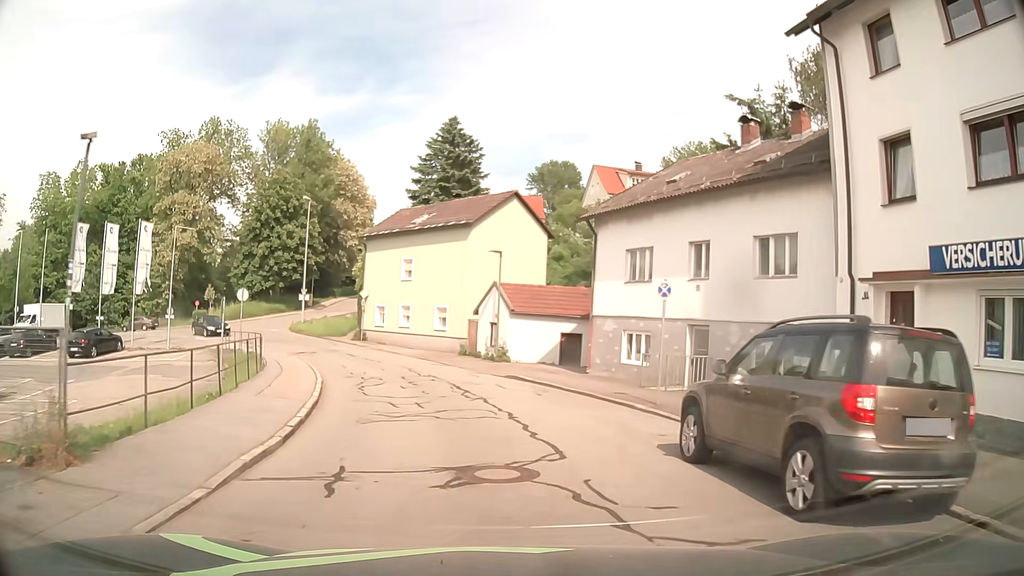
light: Day
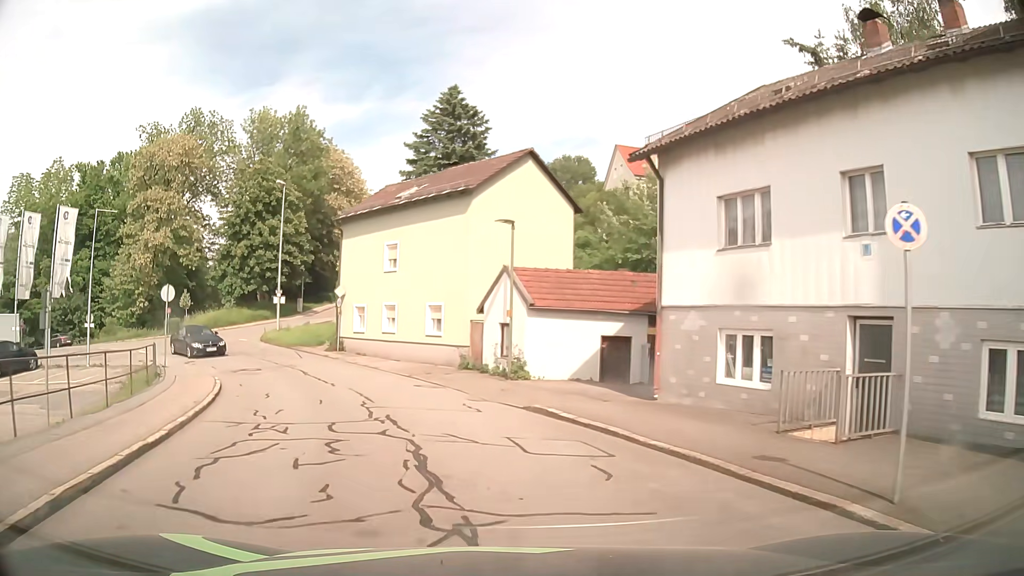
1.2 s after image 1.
(0.0, +9.0) m; -1°
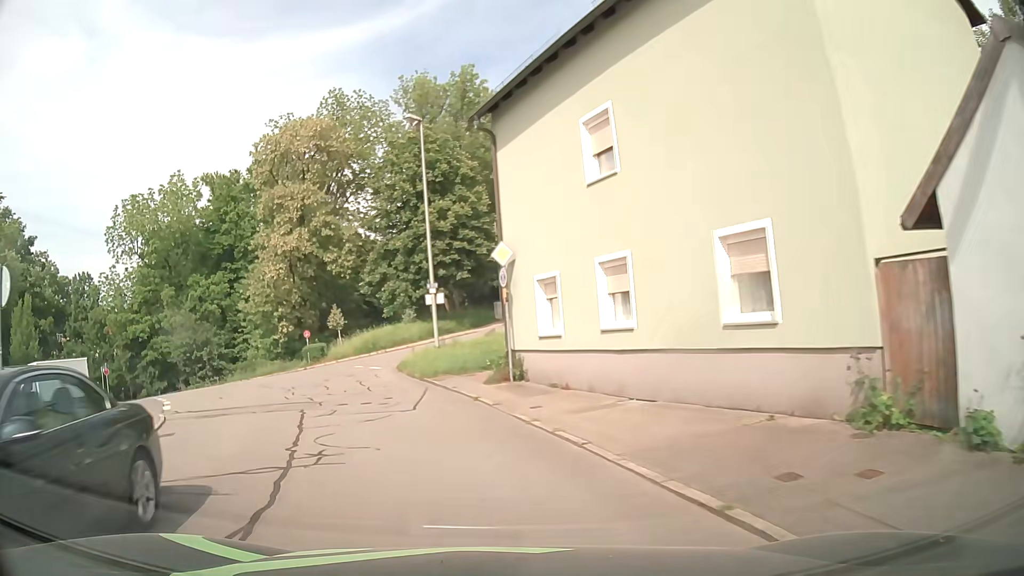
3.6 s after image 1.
(-2.3, +17.5) m; -19°
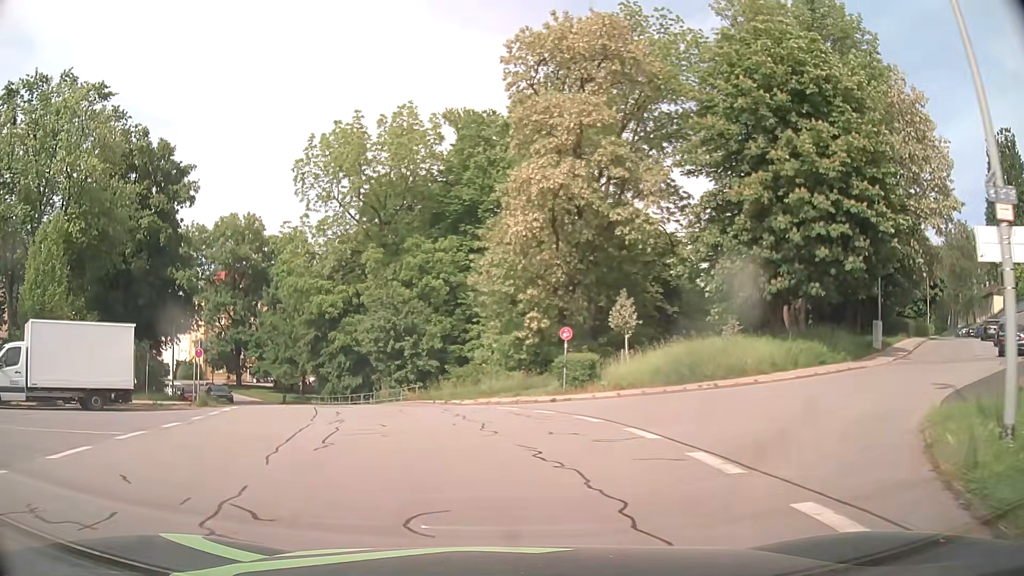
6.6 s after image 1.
(-5.3, +20.9) m; -25°
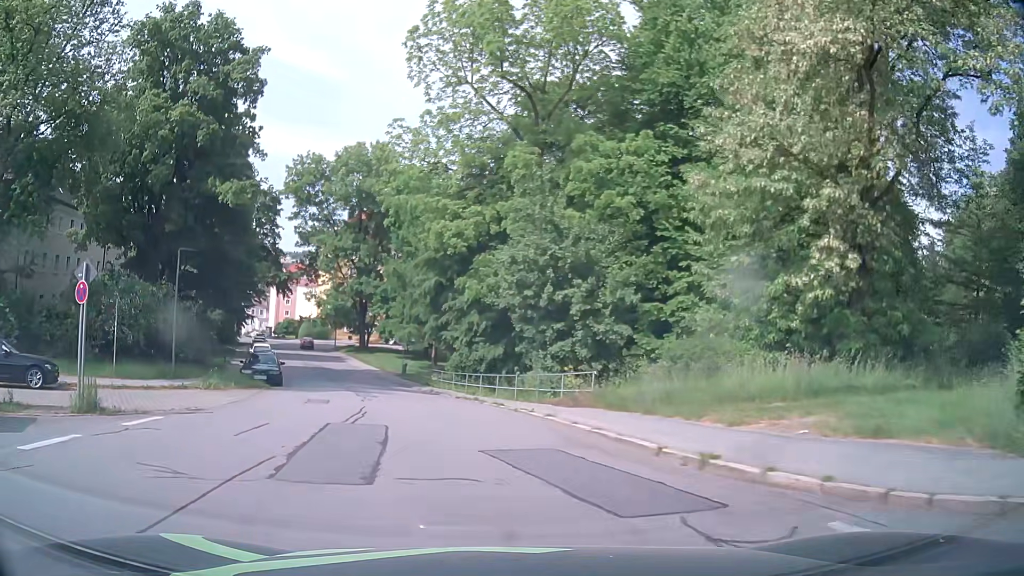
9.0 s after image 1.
(-2.0, +17.8) m; -13°
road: residential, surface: asphalt
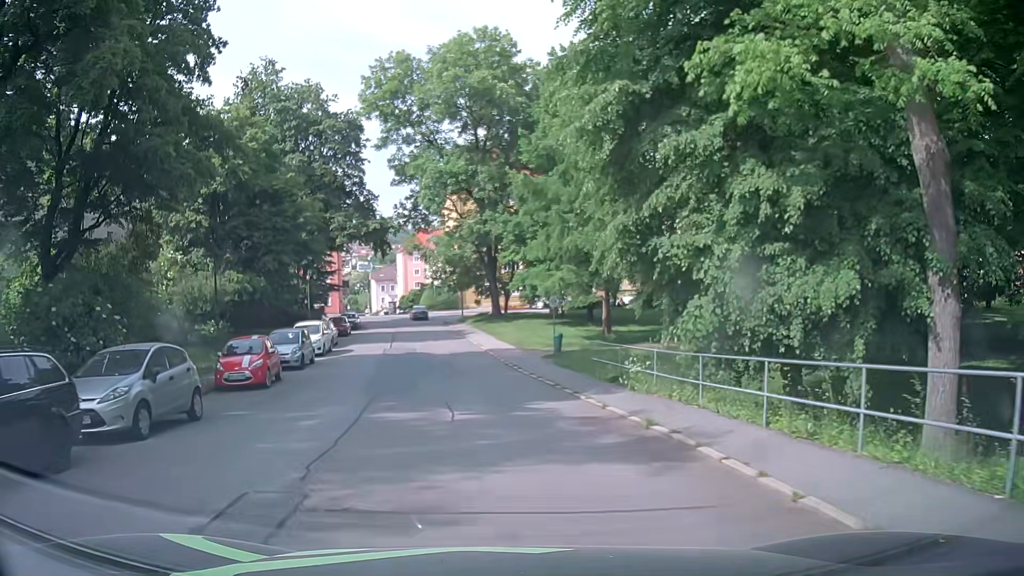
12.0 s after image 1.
(-3.0, +23.6) m; -14°
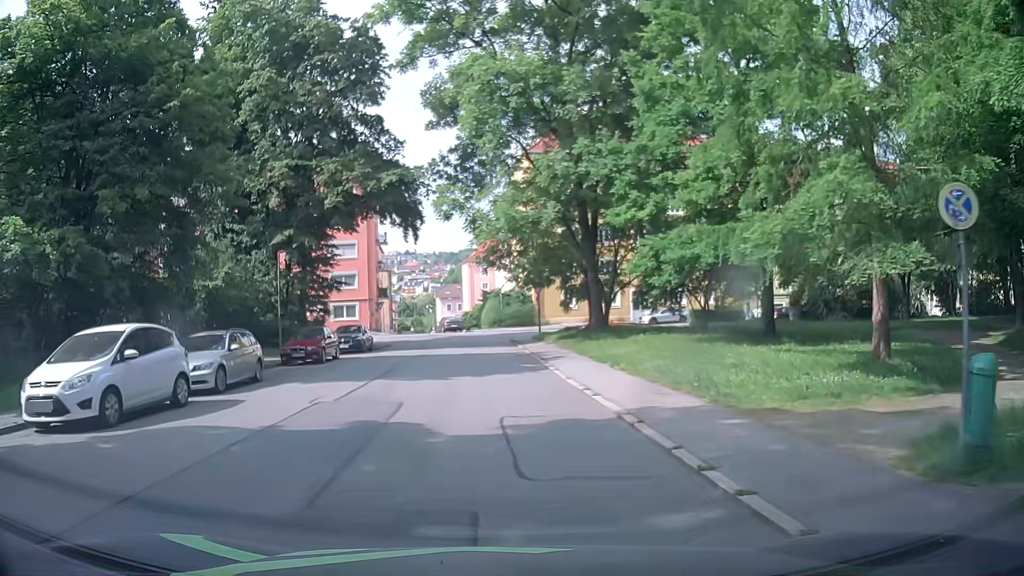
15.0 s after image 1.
(-0.9, +22.5) m; -6°
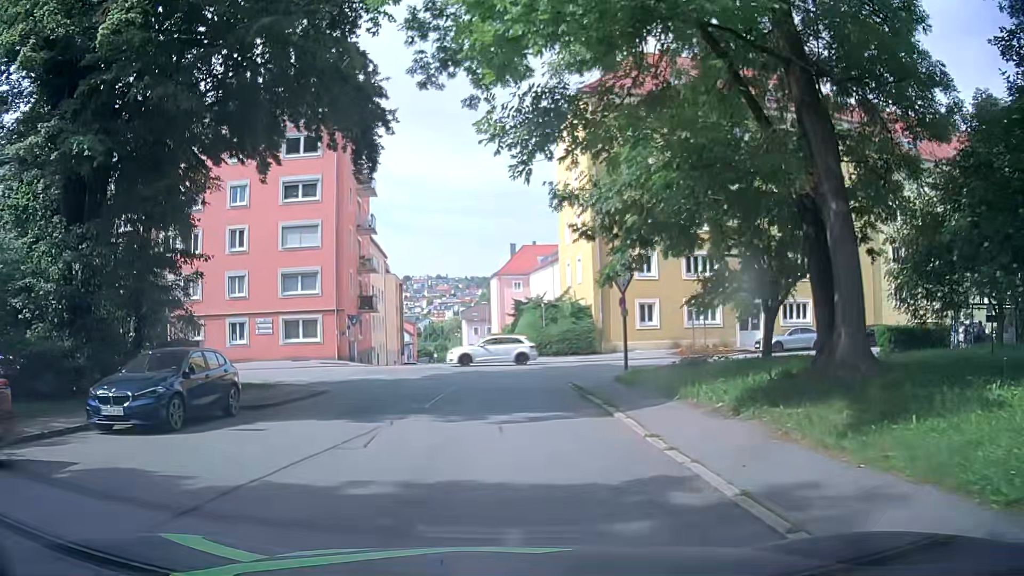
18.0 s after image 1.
(-0.4, +22.1) m; -3°
